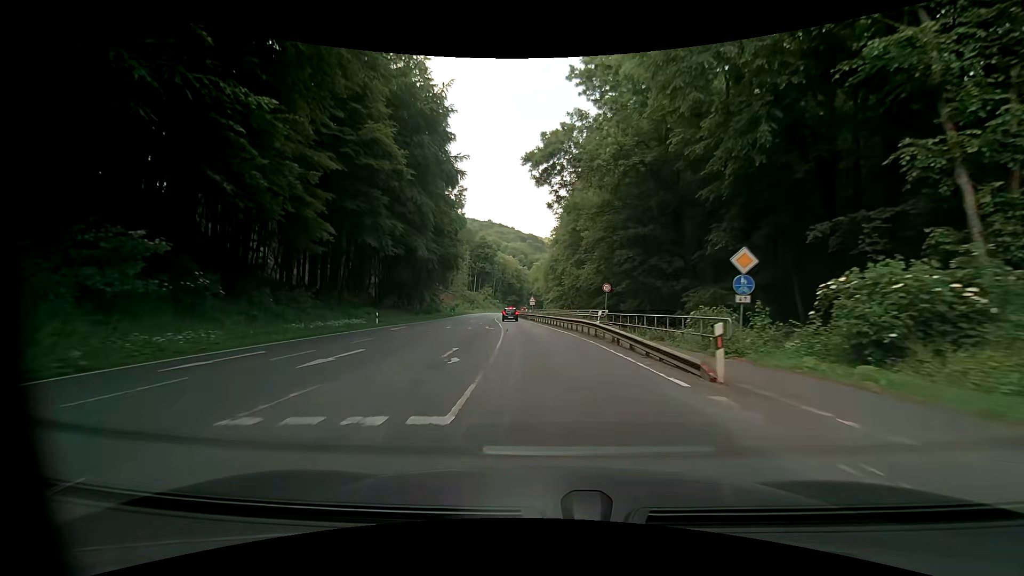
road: primary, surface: asphalt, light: Day
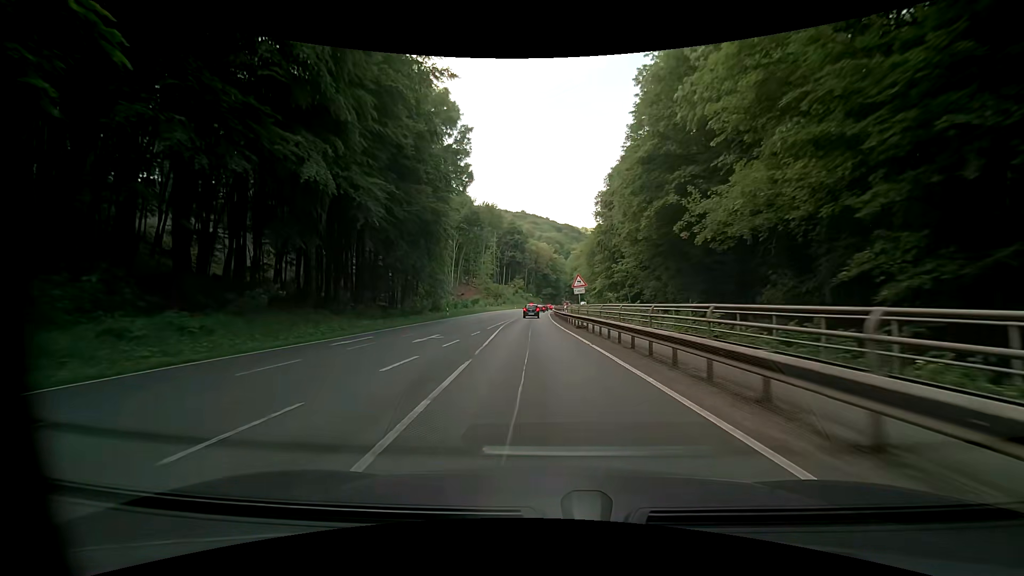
(-1.3, +33.1) m; -4°
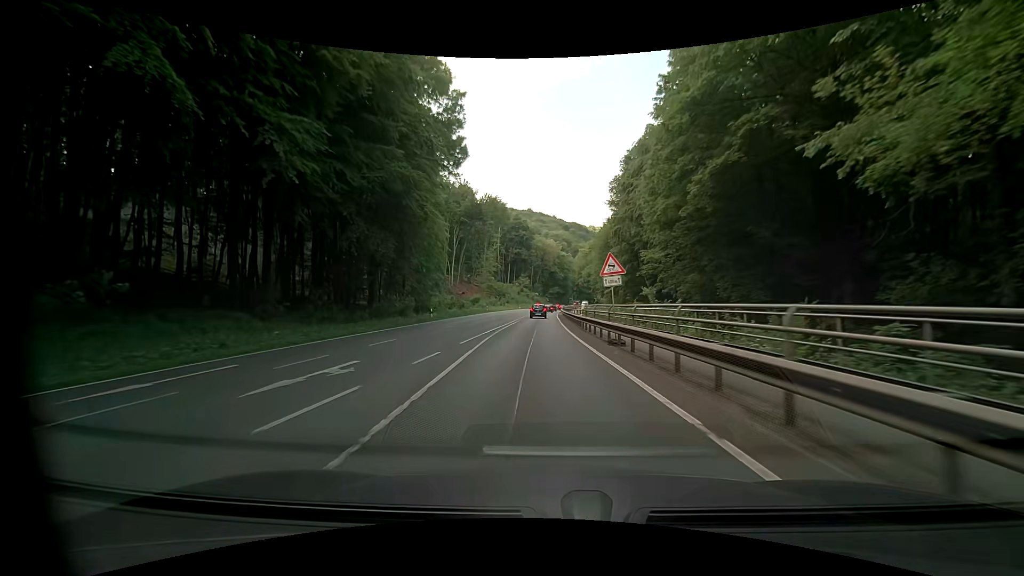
(-0.1, +11.0) m; -1°
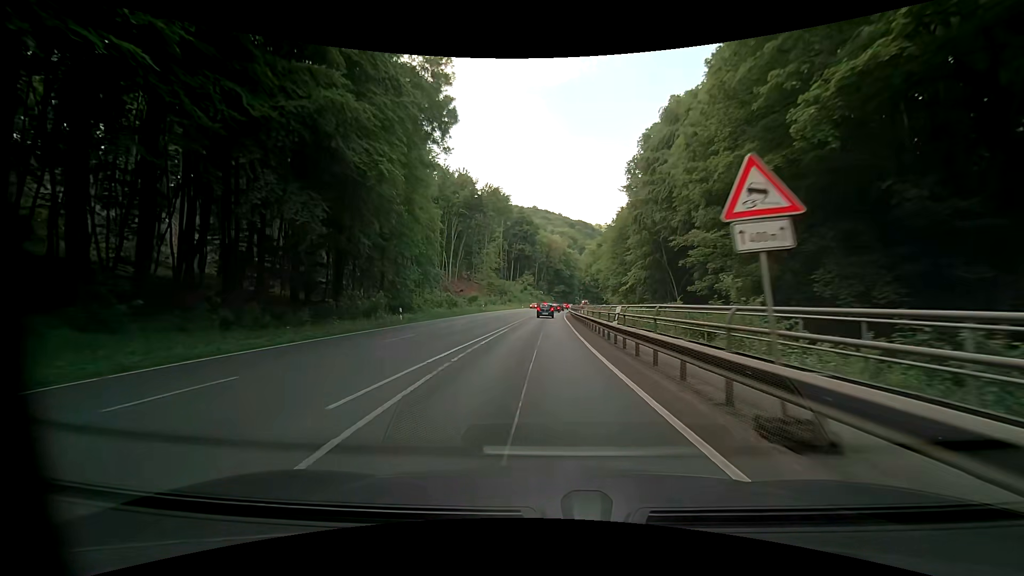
(-0.1, +10.9) m; -1°
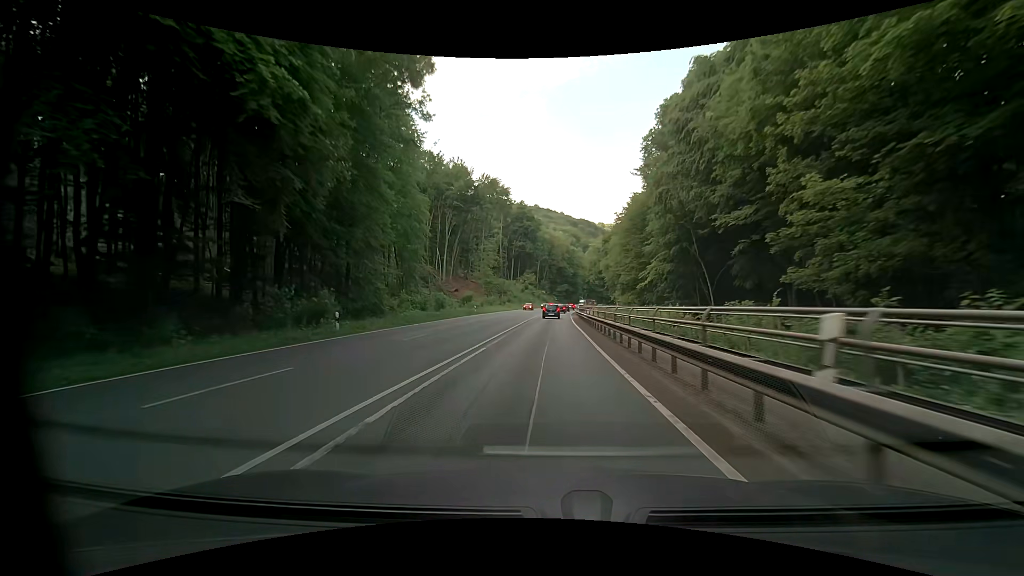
(0.0, +10.8) m; -1°
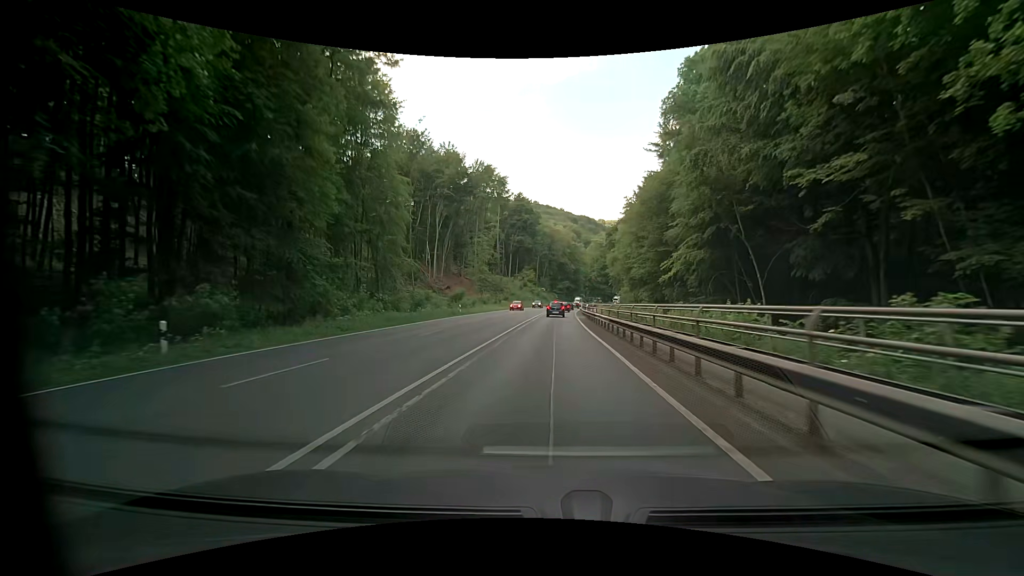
(+0.1, +10.6) m; 0°
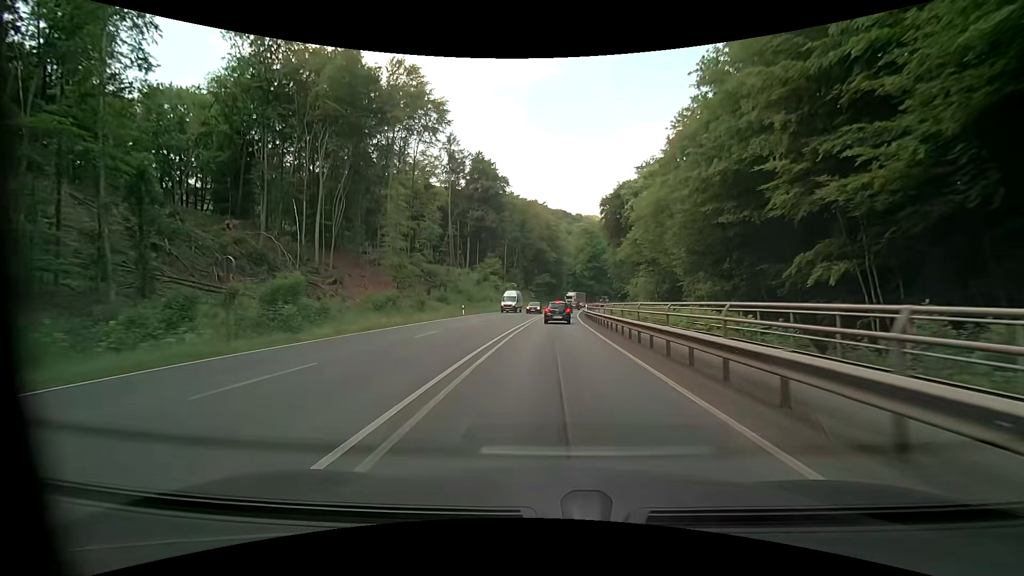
(+1.1, +48.5) m; +3°
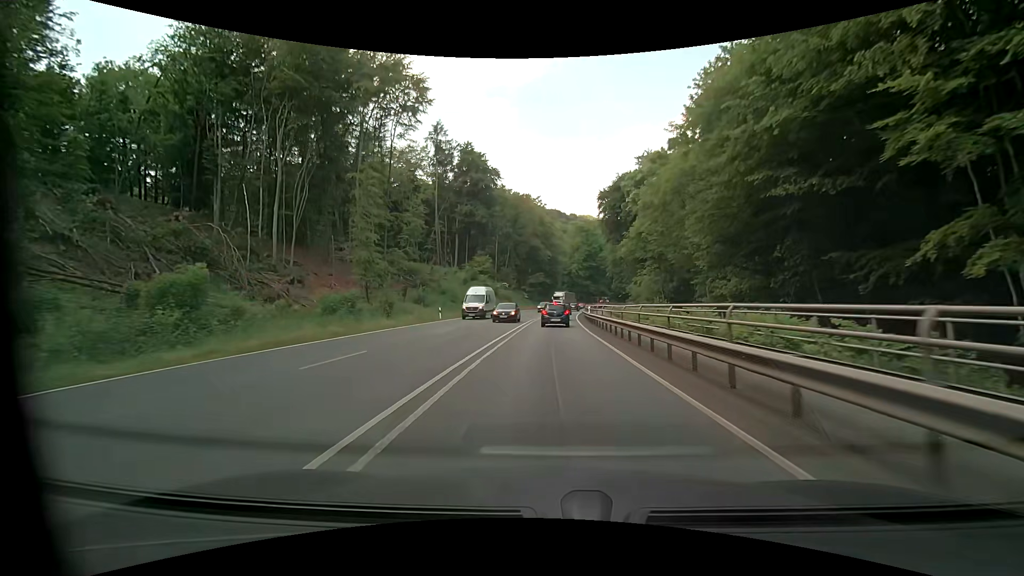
(0.0, +8.5) m; +1°
(0, +10) (0, +20) (0, +30) (+1, +40) (+1, +50) (+2, +60) (+3, +70) (+3, +80) (+4, +90) (+5, +100) m
